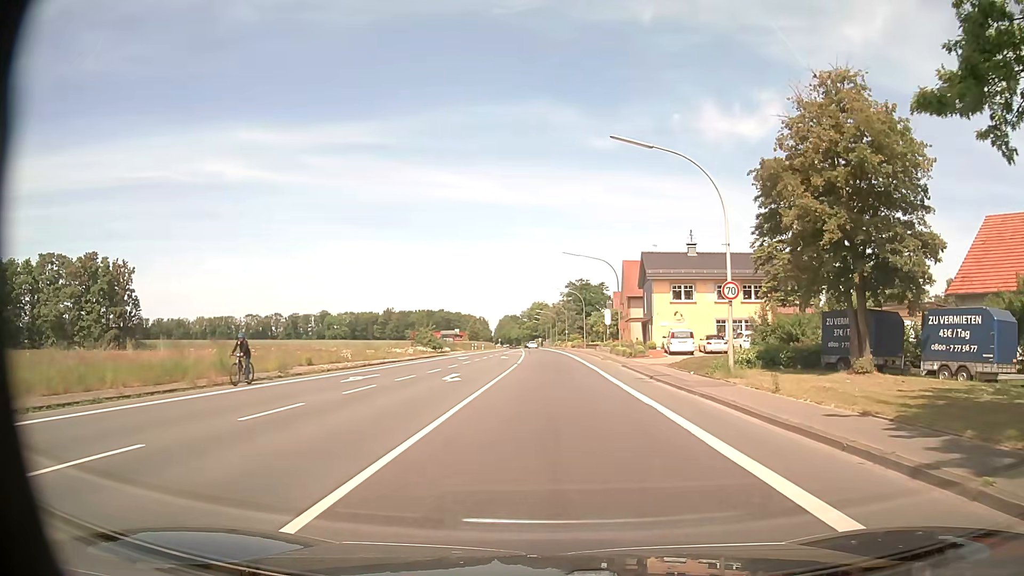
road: primary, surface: asphalt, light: Day
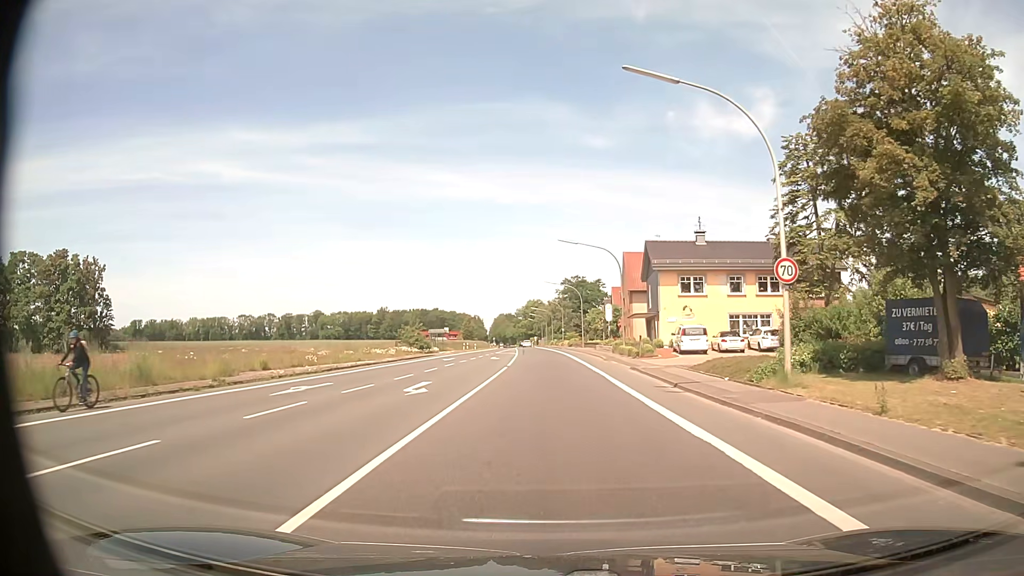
(+0.1, +5.8) m; 0°
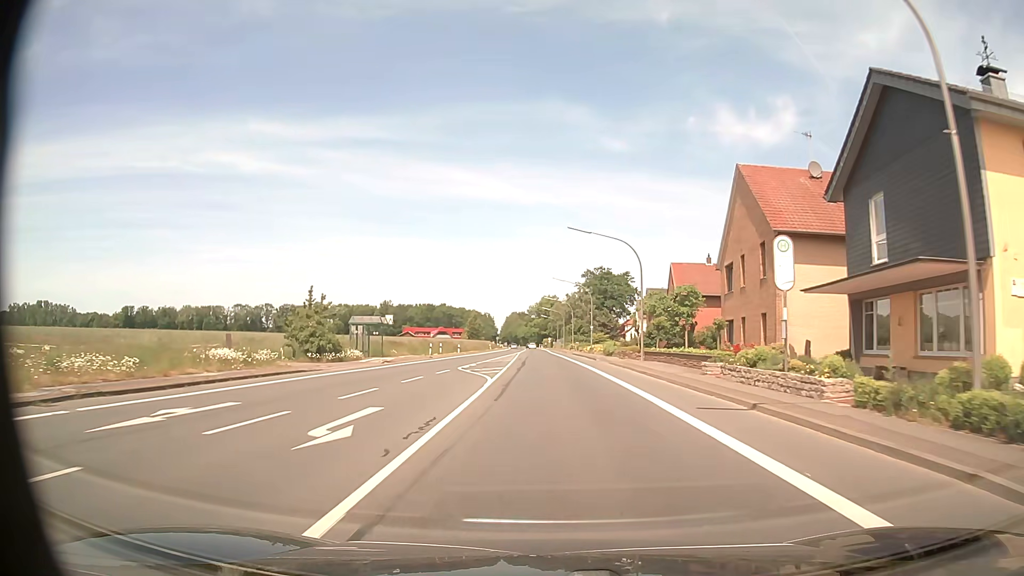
(-0.2, +39.4) m; -1°
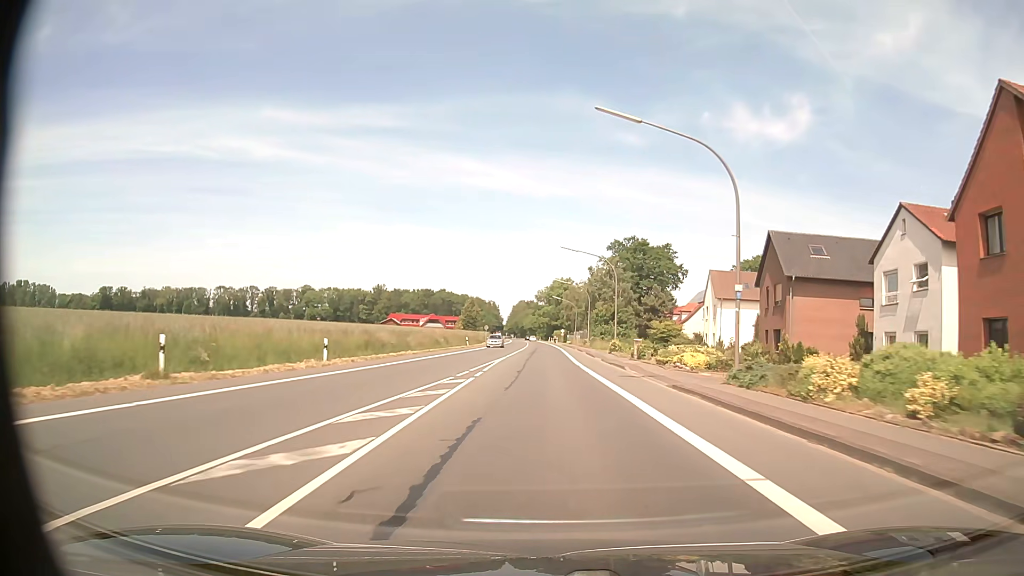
(-0.6, +51.2) m; -1°
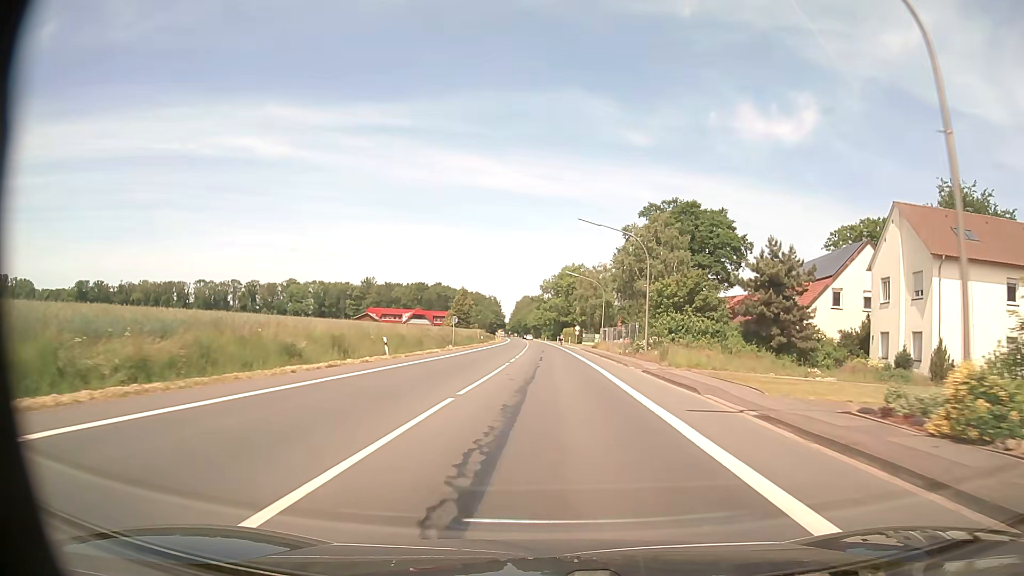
(-0.3, +42.8) m; 0°
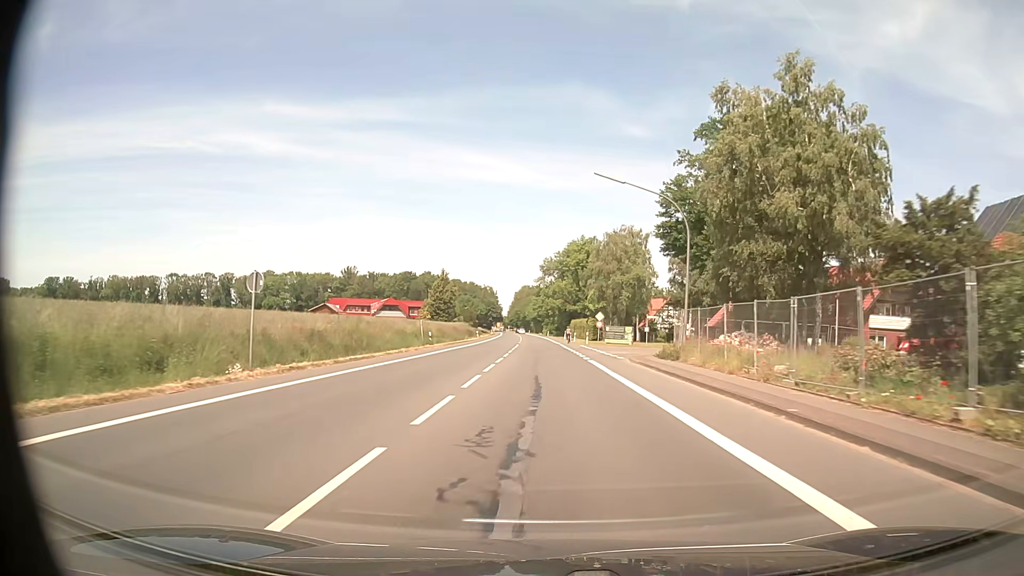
(+0.1, +42.3) m; 0°
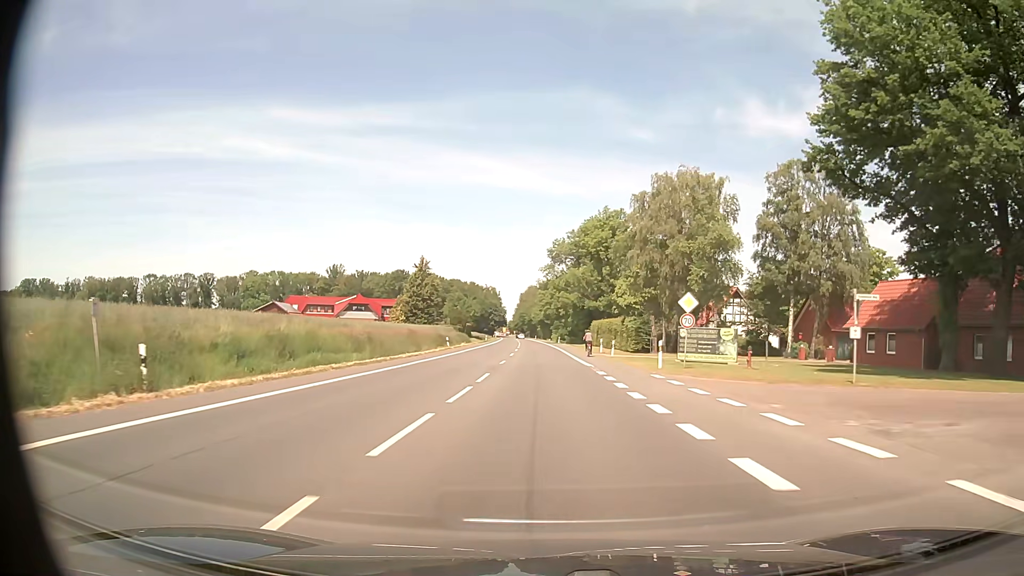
(-0.2, +38.1) m; -1°
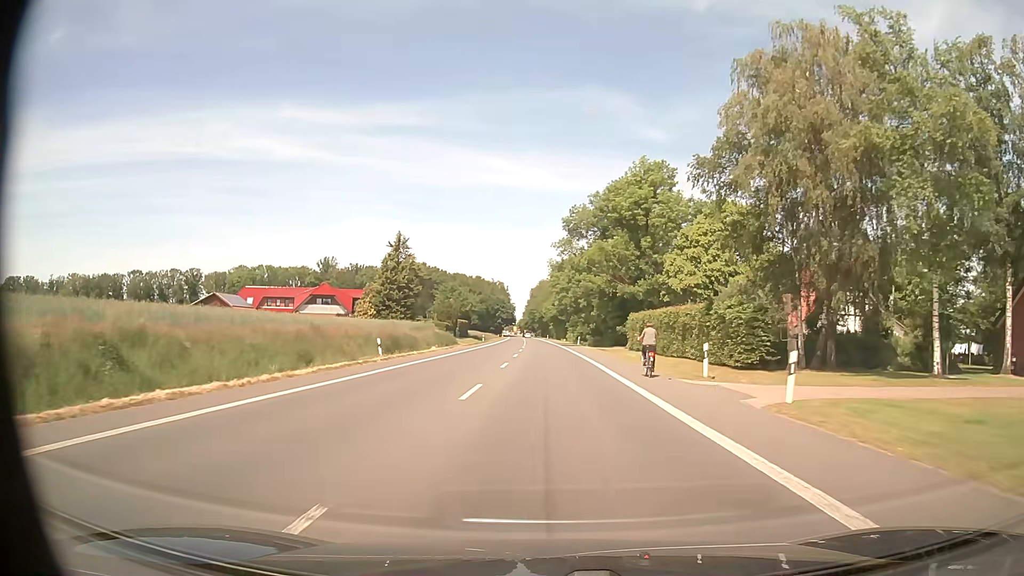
(-0.3, +30.1) m; -1°
(0, +10) (0, +20) (0, +30) (0, +40) (0, +50) (0, +60) (0, +70) (0, +80) (-1, +90) (-1, +100) m
